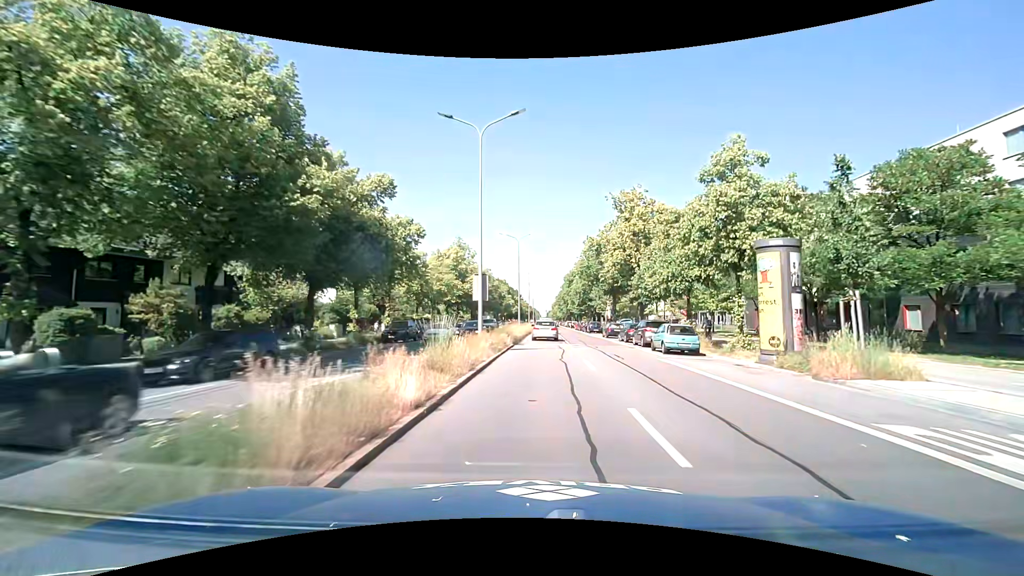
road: primary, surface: asphalt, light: Day
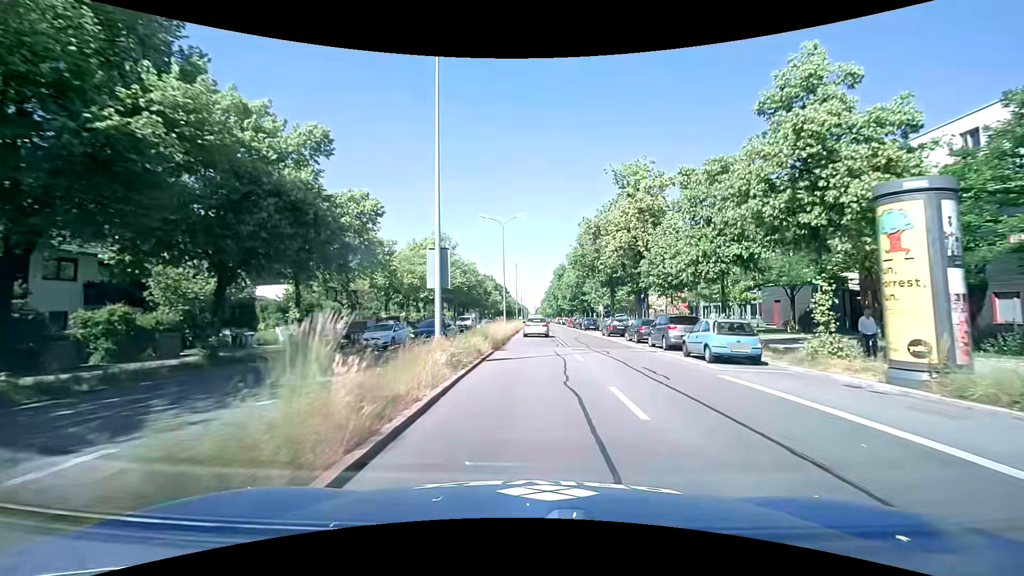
(+0.1, +7.3) m; +1°
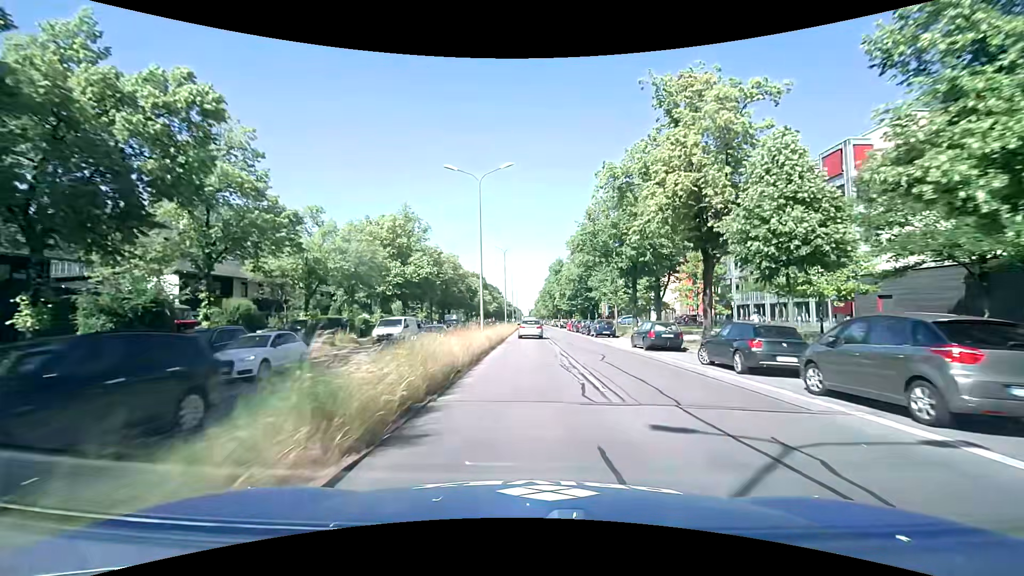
(+0.2, +15.1) m; +1°
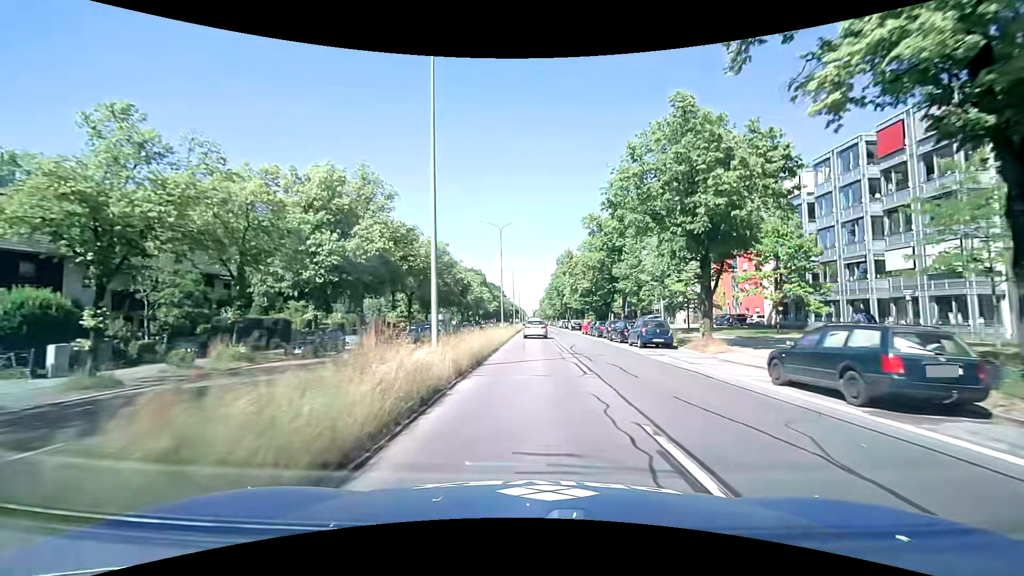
(-0.1, +15.4) m; -1°
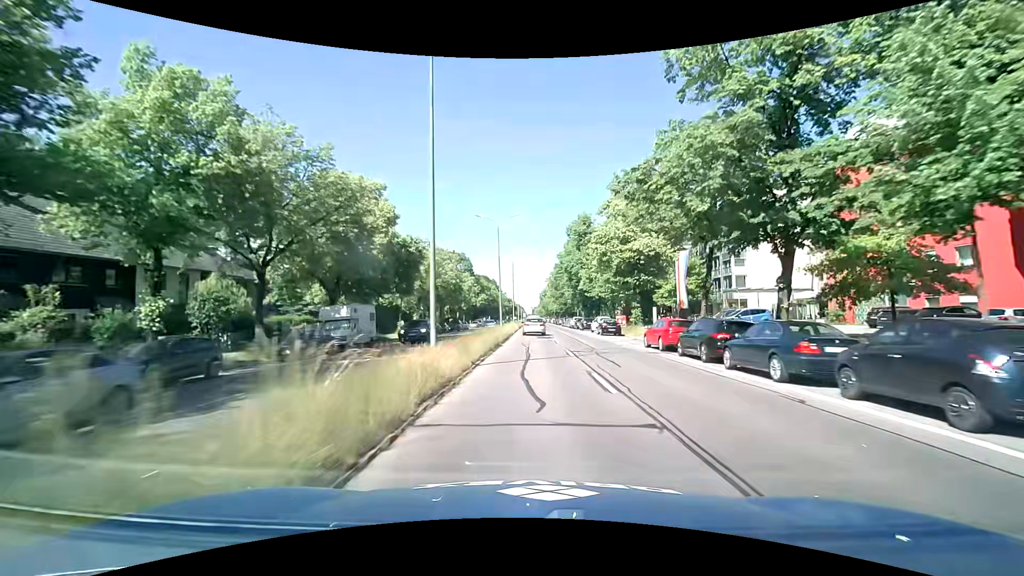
(+0.2, +31.3) m; 0°
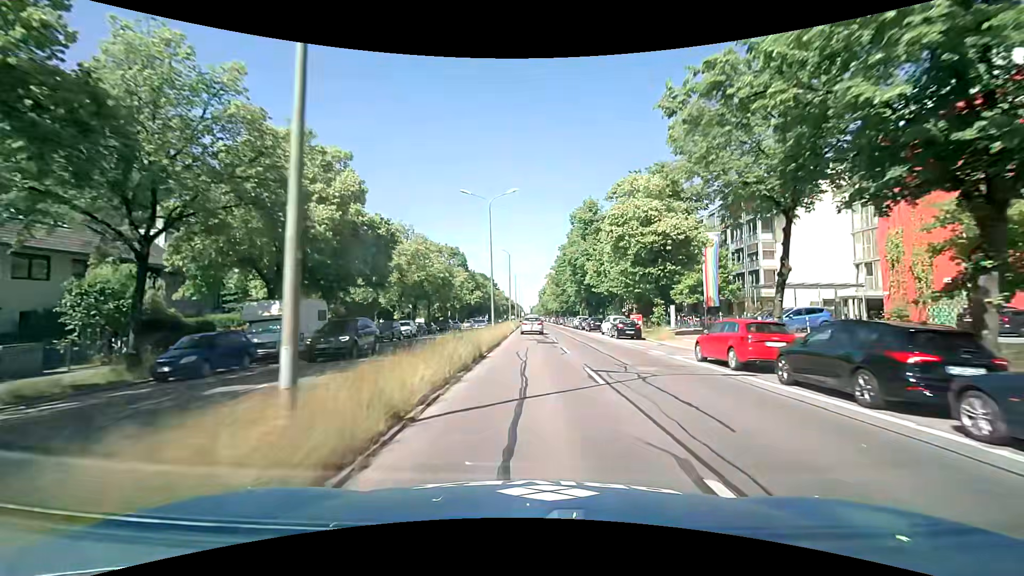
(0.0, +7.9) m; 0°
(0, +10) (0, +20) (0, +30) (0, +40) (0, +50) (0, +60) (0, +70) (0, +80) (0, +90) (0, +100) m
